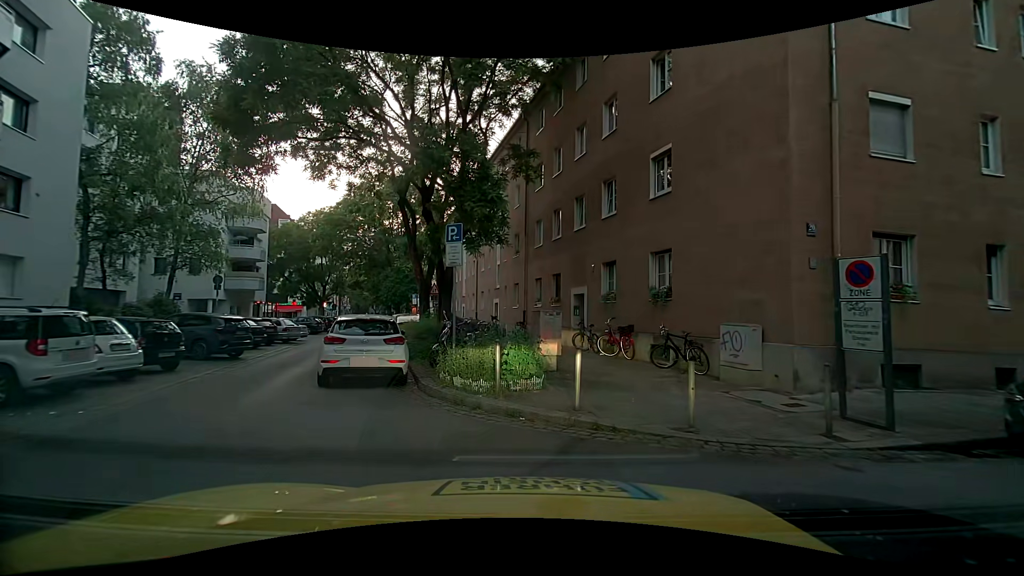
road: residential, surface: asphalt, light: Sunrise
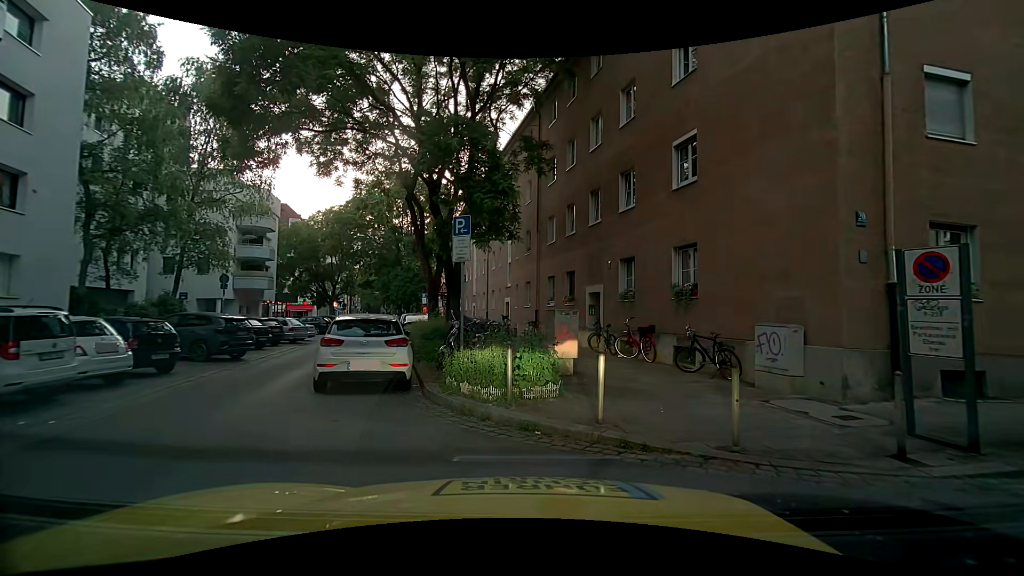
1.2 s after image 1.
(0.0, +0.8) m; 0°
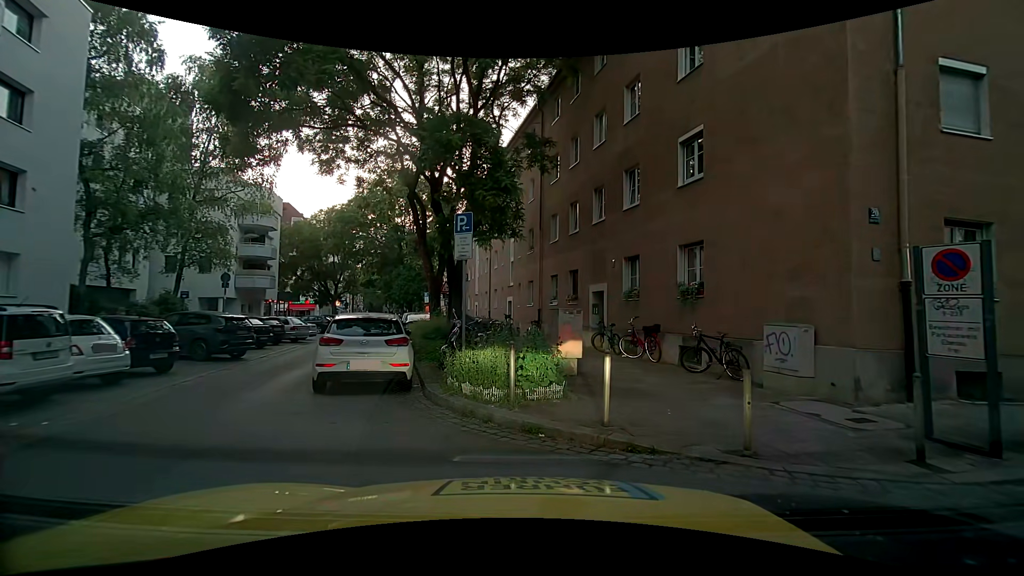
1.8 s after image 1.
(0.0, +0.2) m; 0°
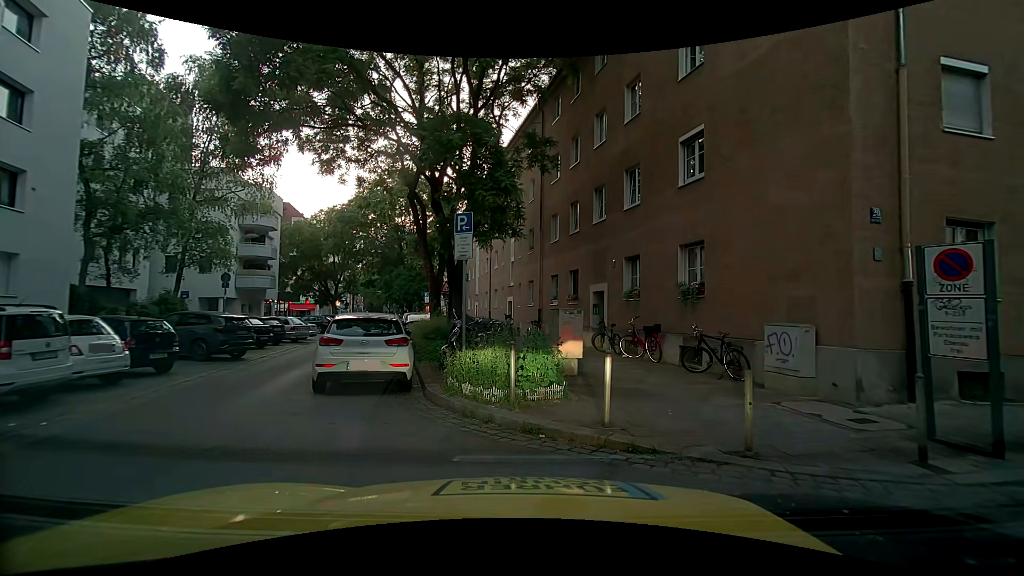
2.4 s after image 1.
(0.0, +0.1) m; 0°
